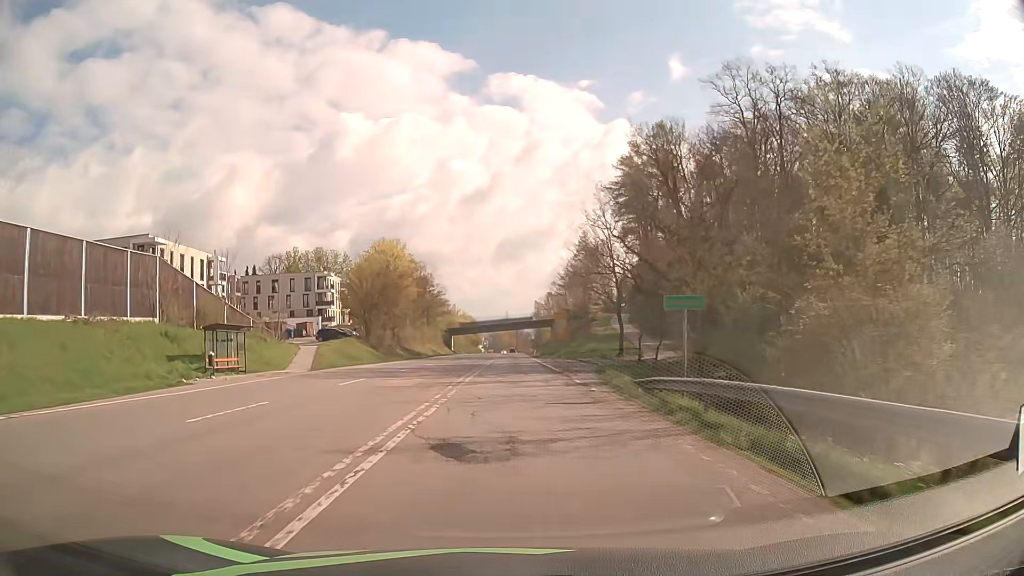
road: secondary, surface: asphalt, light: Day
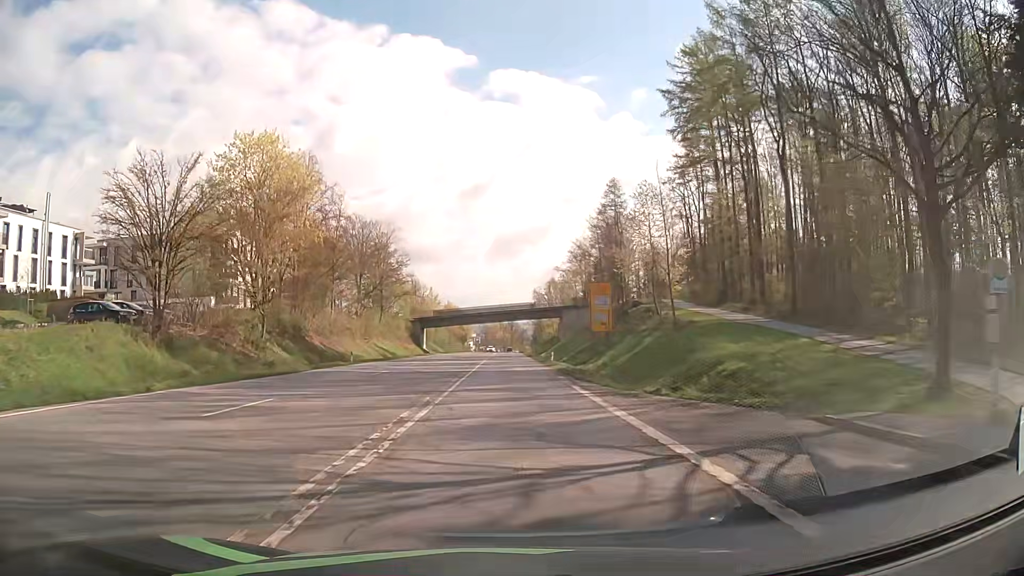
(+0.2, +45.0) m; 0°
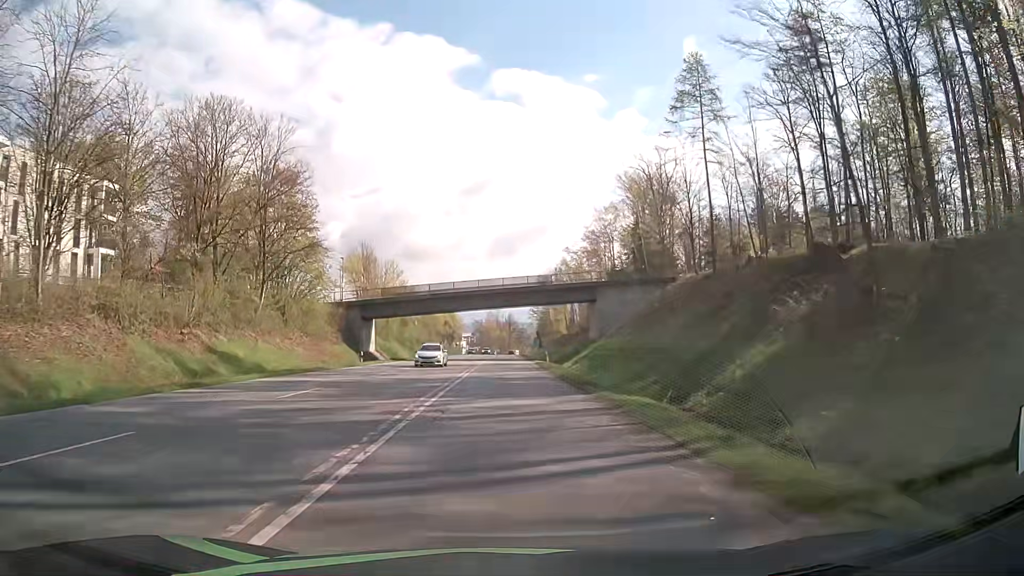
(0.0, +45.7) m; 0°
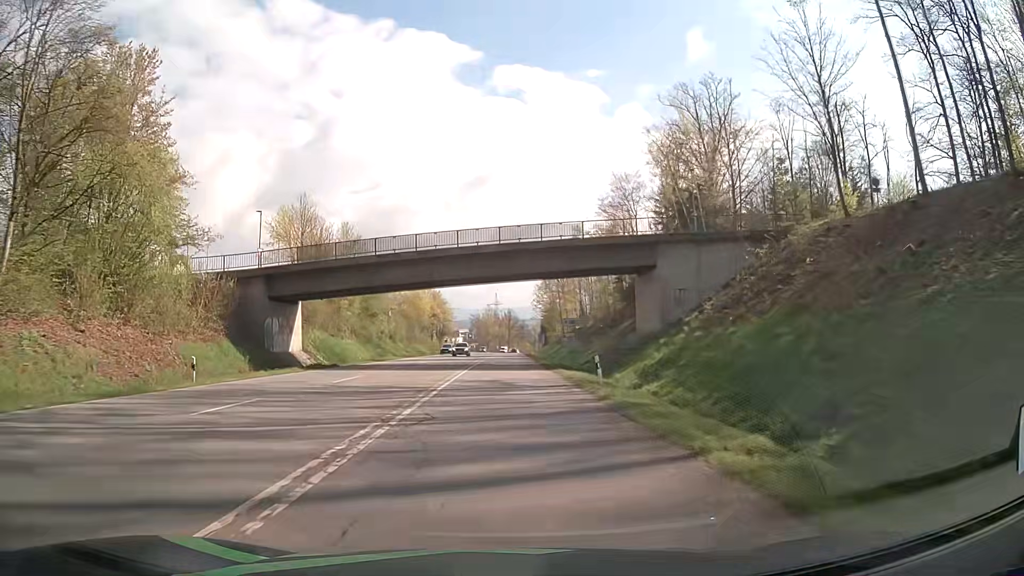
(-0.1, +27.9) m; 0°
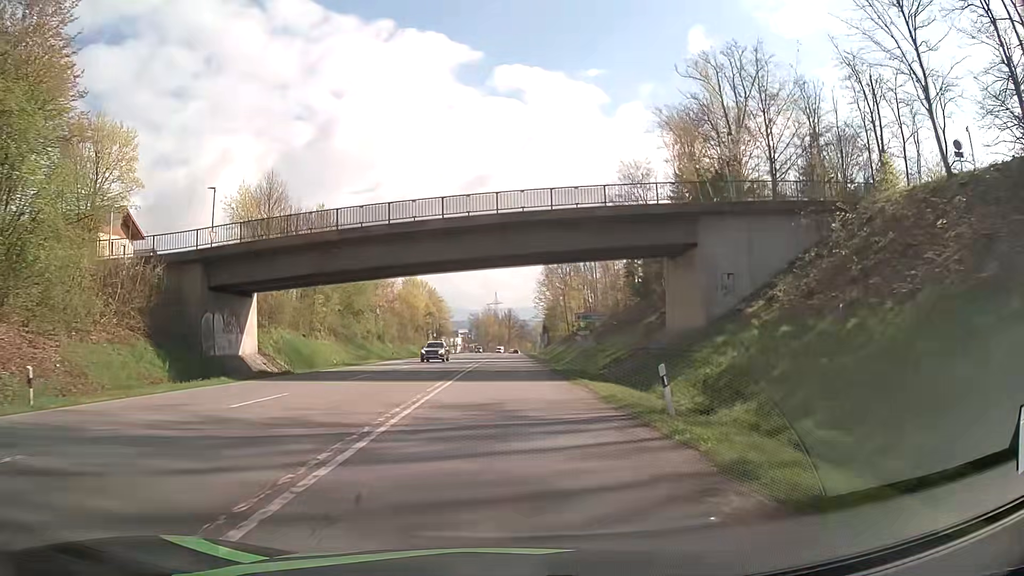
(0.0, +9.3) m; 0°
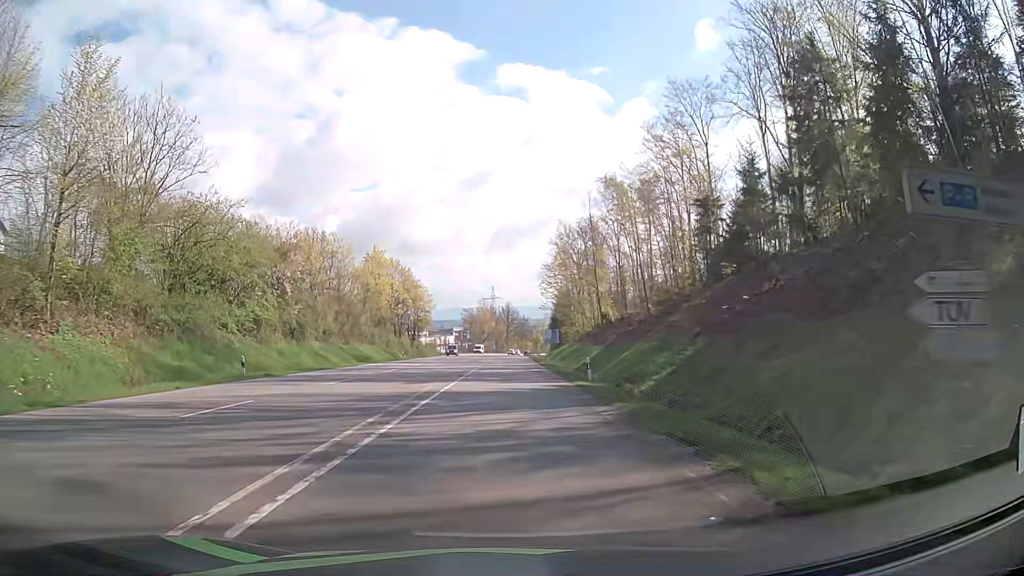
(-0.2, +36.8) m; 0°
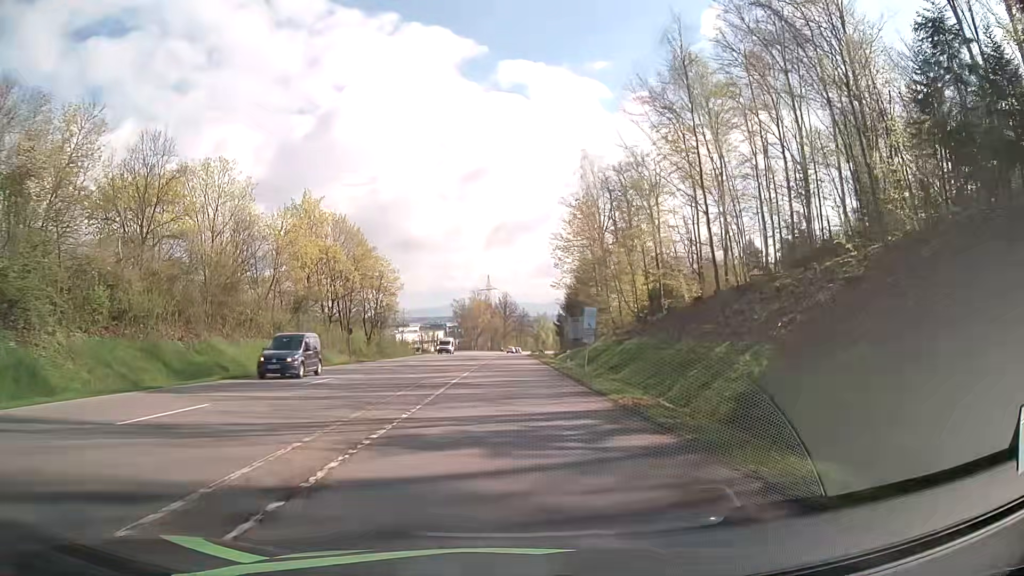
(0.0, +36.3) m; 0°
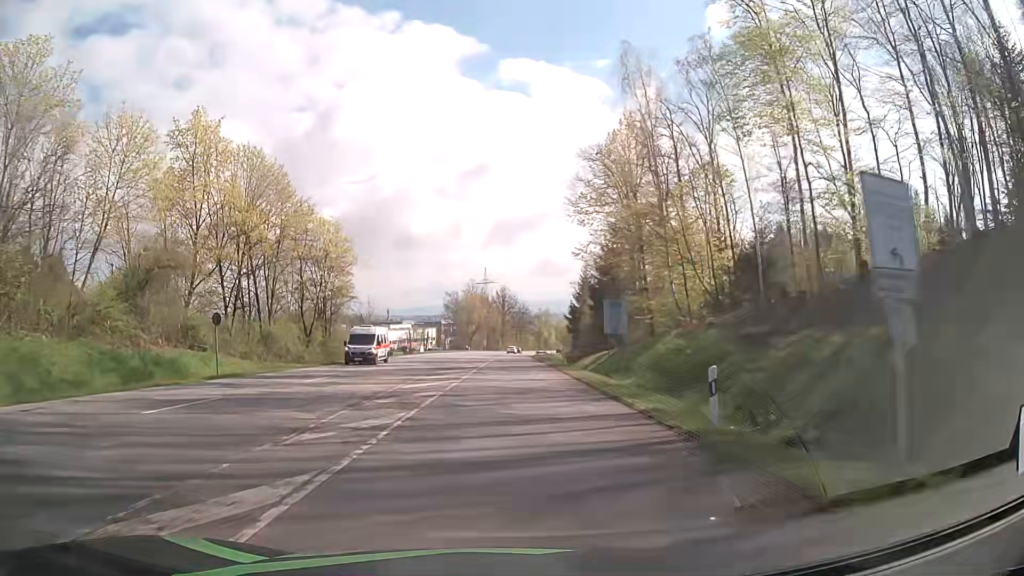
(-0.1, +26.5) m; 0°
(0, +10) (0, +20) (0, +30) (0, +40) (0, +50) (0, +60) (0, +70) (0, +80) (+1, +90) (+1, +100) m
